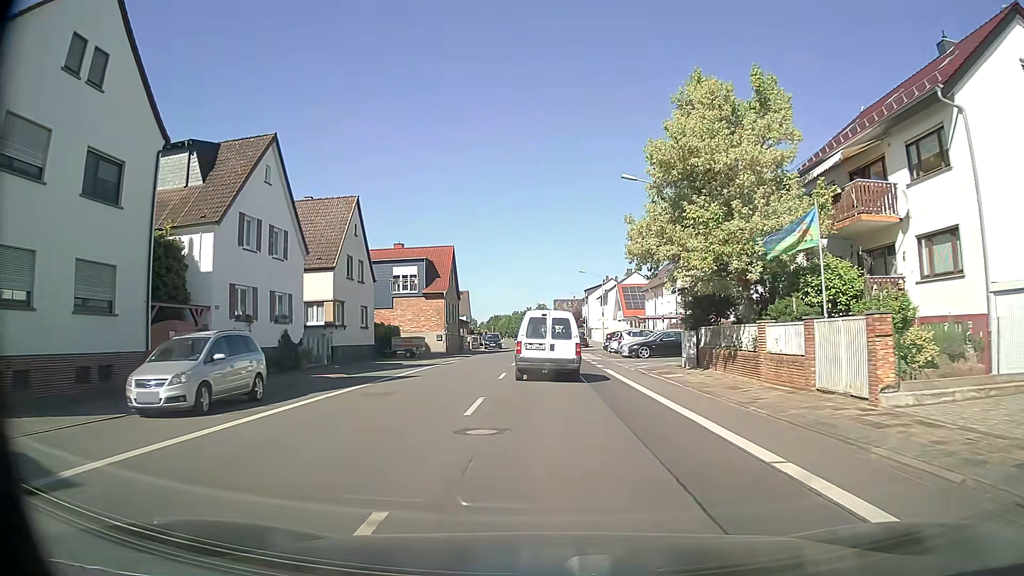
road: tertiary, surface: asphalt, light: Day
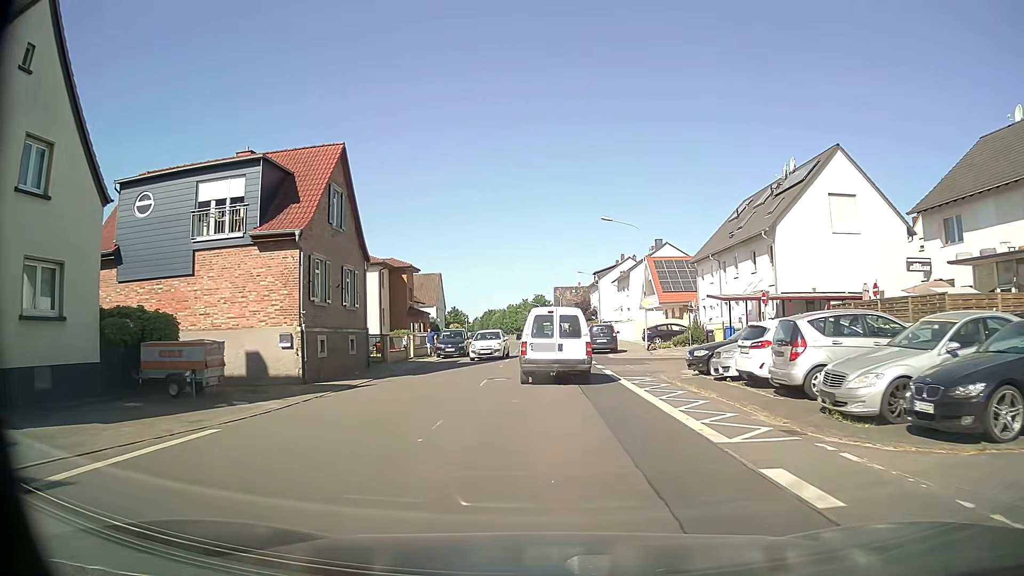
(+0.1, +29.6) m; 0°
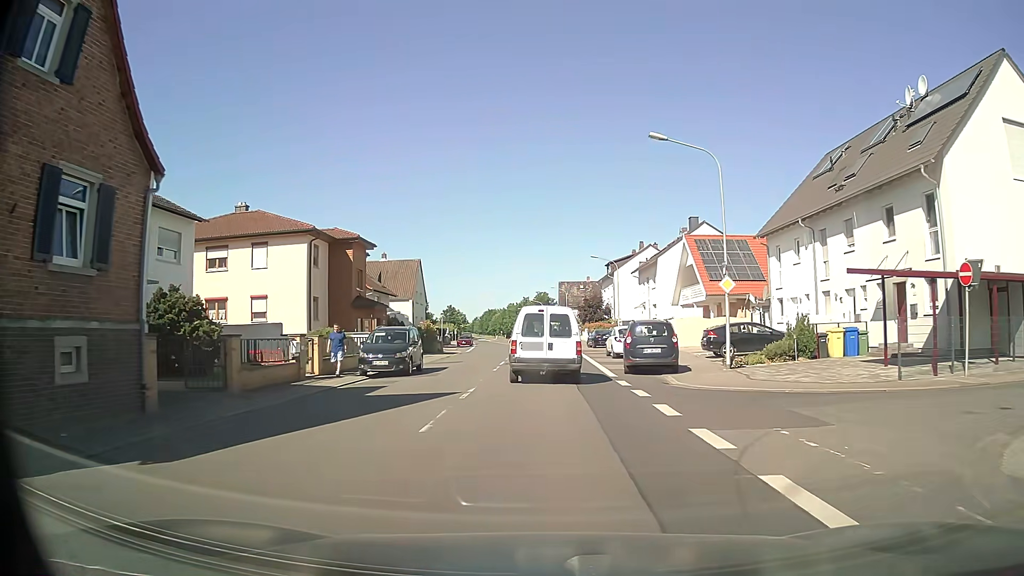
(0.0, +17.0) m; 0°
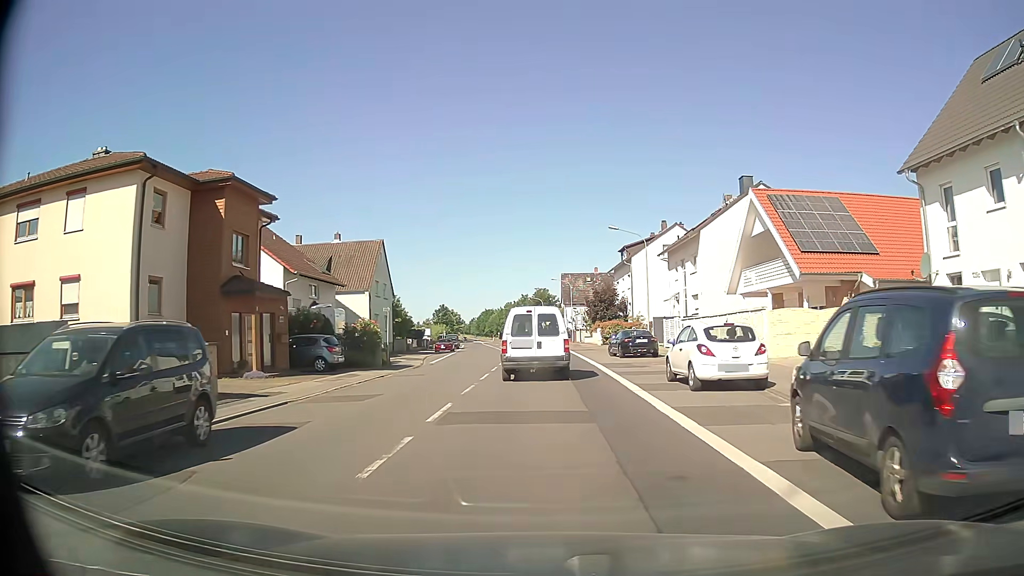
(0.0, +16.9) m; 0°
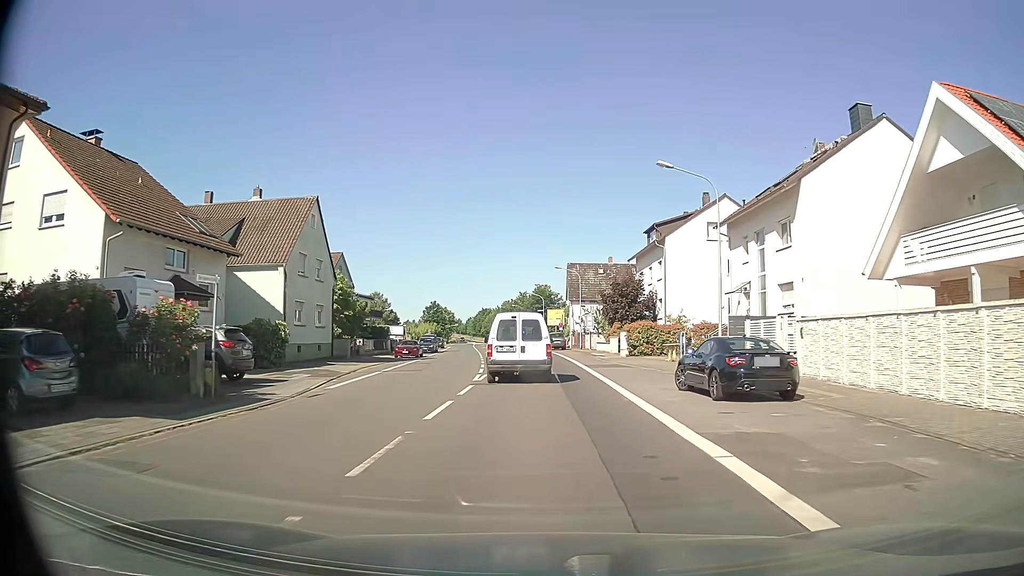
(-0.2, +17.5) m; -1°
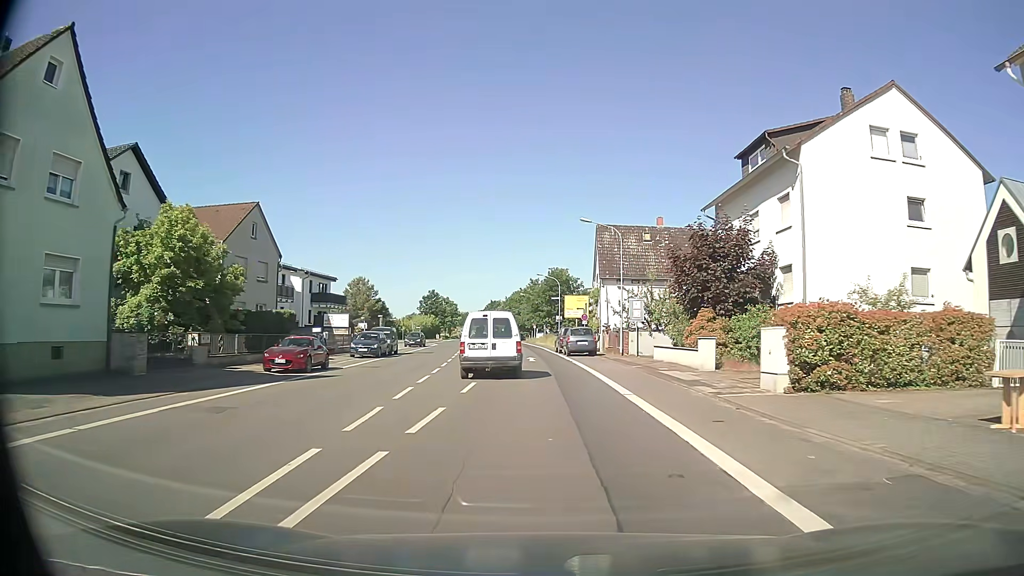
(-0.1, +24.7) m; -1°
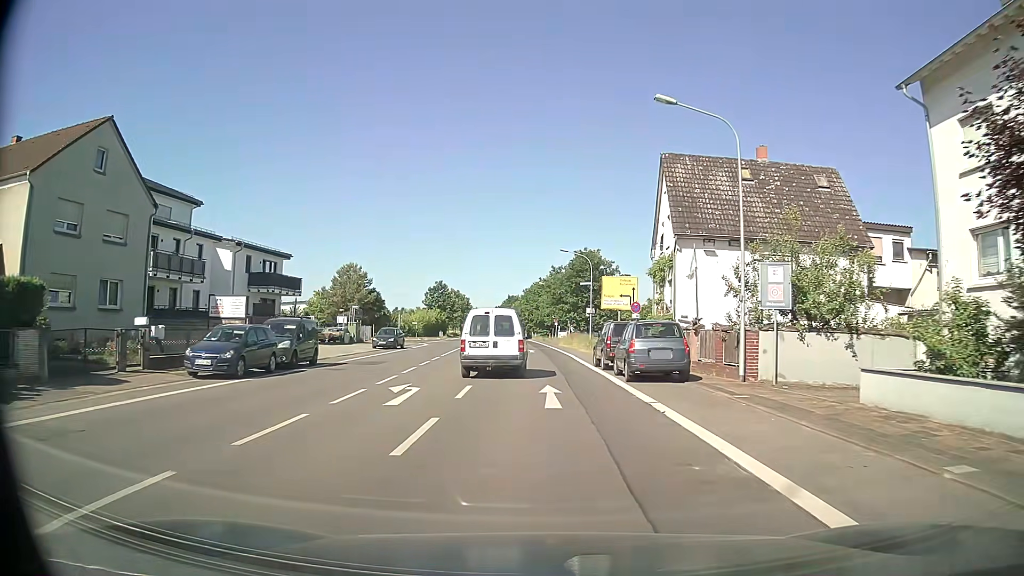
(-0.2, +20.4) m; -2°
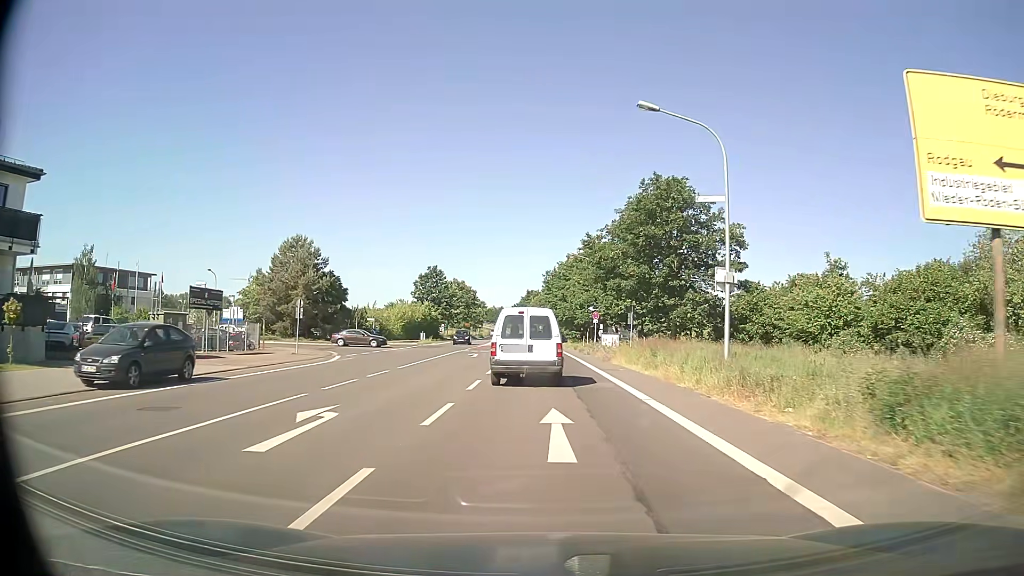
(-0.5, +34.7) m; -2°
(0, +10) (0, +20) (0, +30) (0, +40) (-1, +50) (-1, +60) (-1, +70) (-2, +80) (-3, +90) (-3, +100) m
